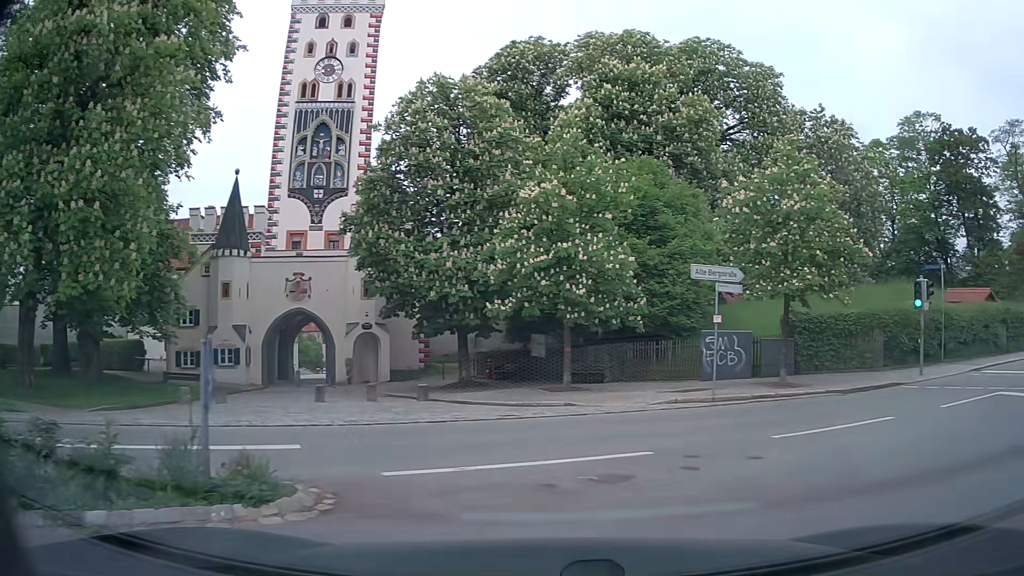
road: secondary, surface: asphalt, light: Day
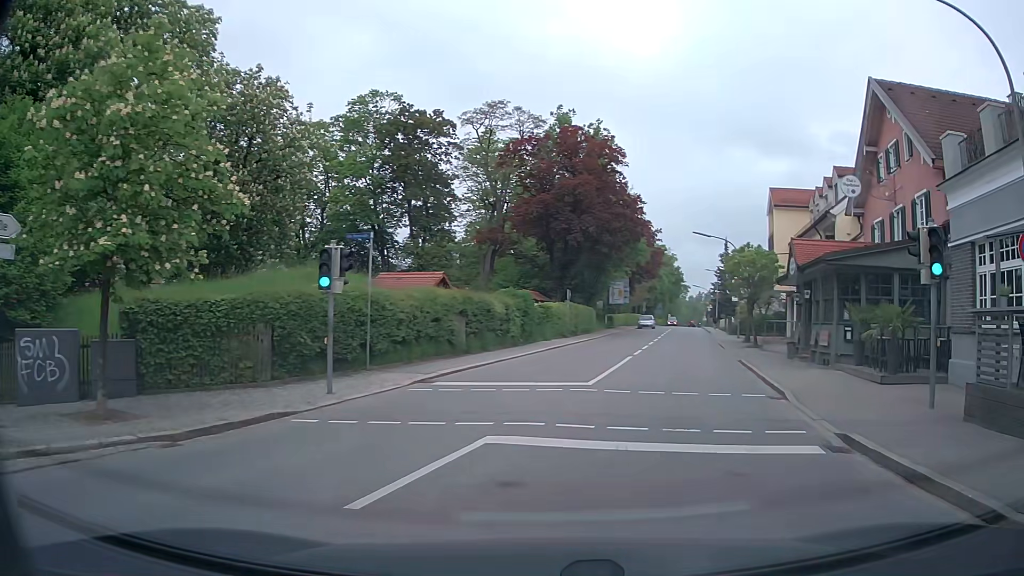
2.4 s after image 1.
(+3.2, +7.3) m; +46°
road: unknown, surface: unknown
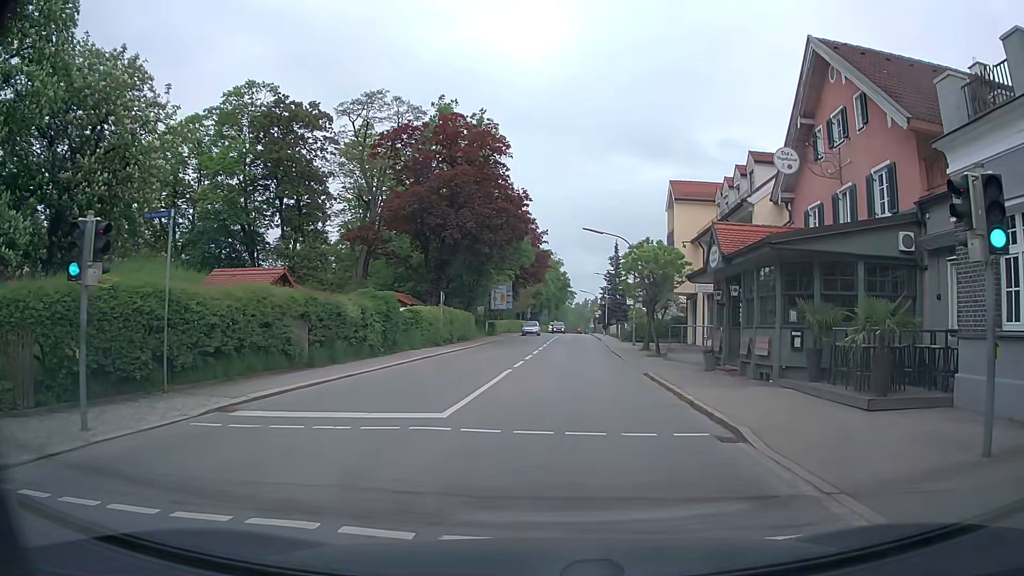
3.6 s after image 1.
(+0.8, +4.7) m; +12°
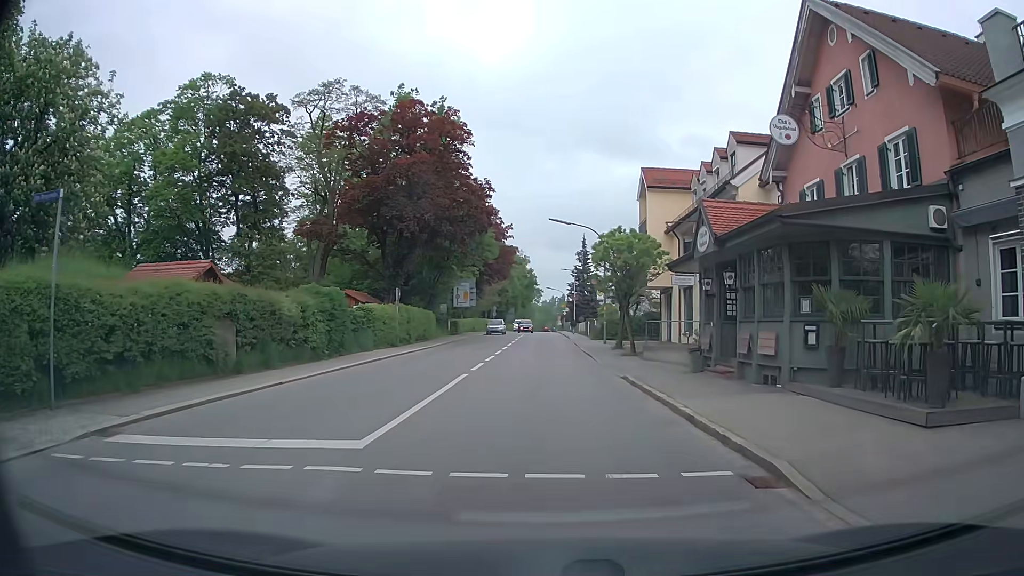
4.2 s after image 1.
(+0.1, +2.8) m; +3°
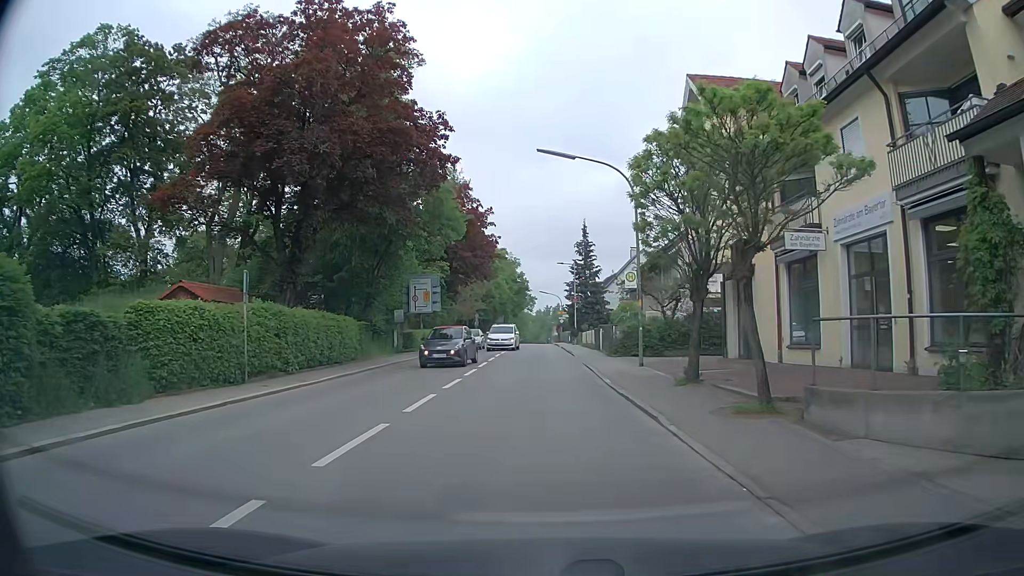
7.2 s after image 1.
(+0.3, +17.3) m; +1°
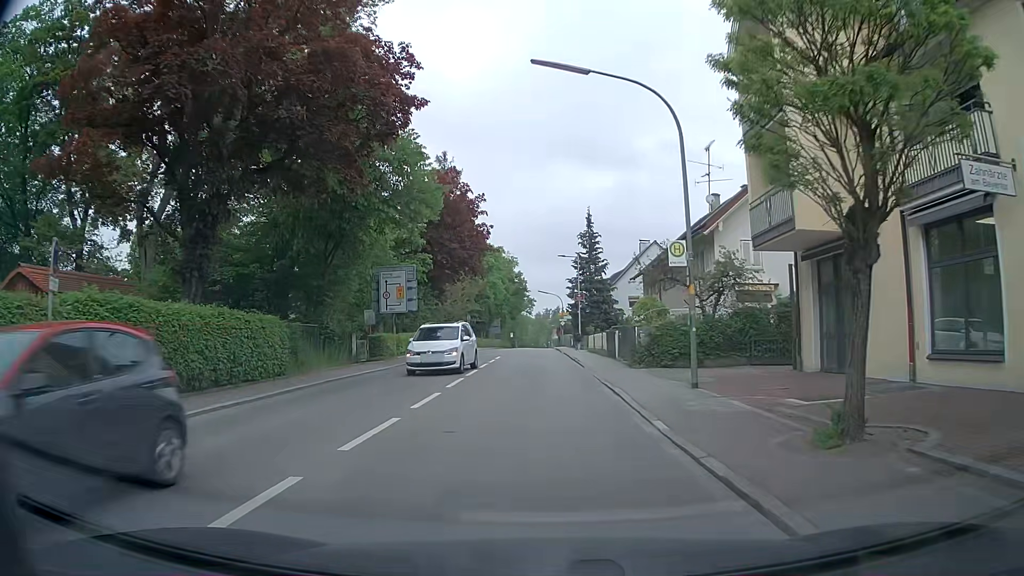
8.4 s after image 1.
(0.0, +8.0) m; 0°
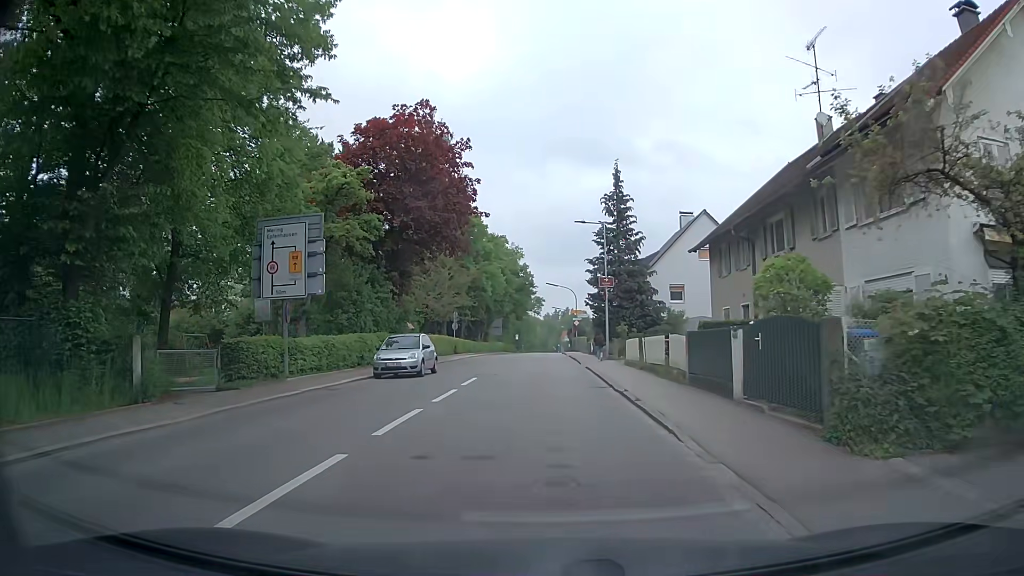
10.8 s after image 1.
(0.0, +16.7) m; -1°
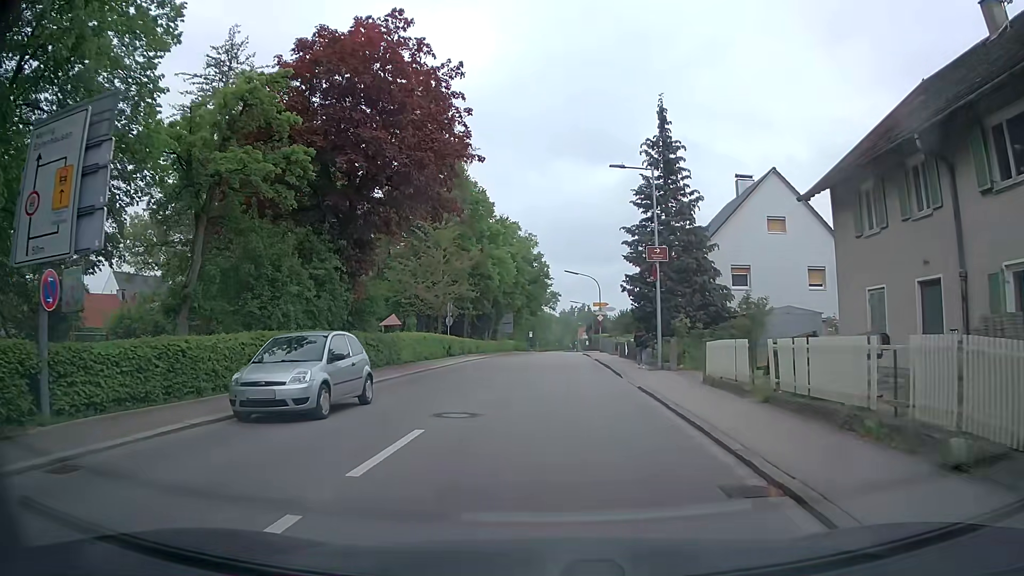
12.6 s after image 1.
(0.0, +11.5) m; -1°
